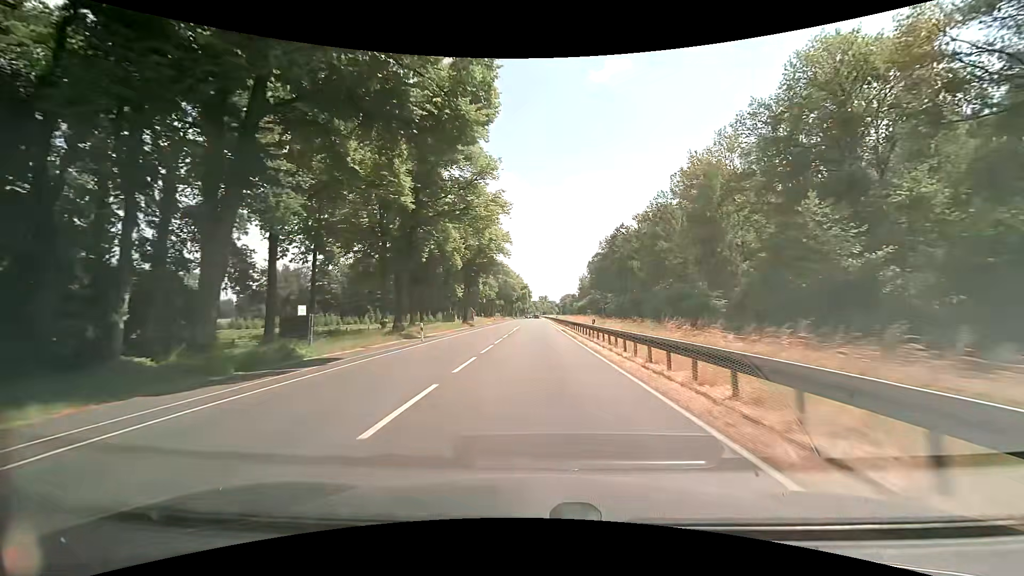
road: primary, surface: asphalt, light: Day
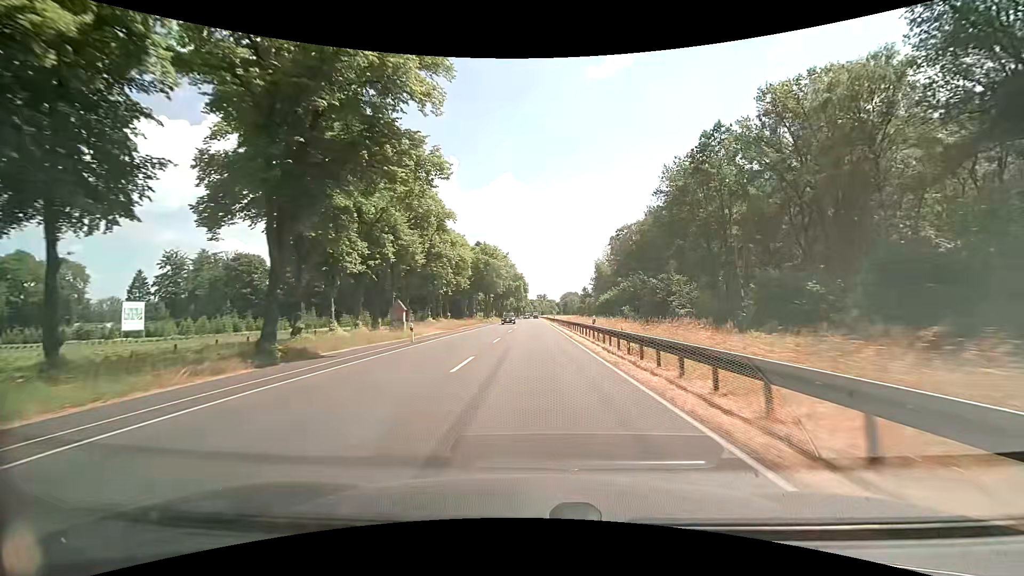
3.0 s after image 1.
(+0.1, +53.6) m; 0°
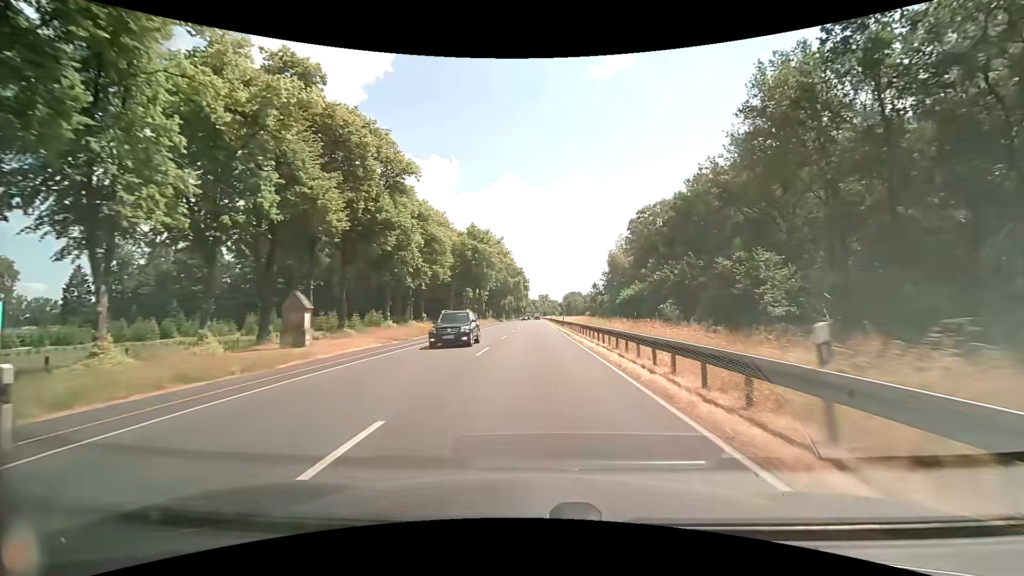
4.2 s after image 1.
(-0.1, +21.5) m; 0°
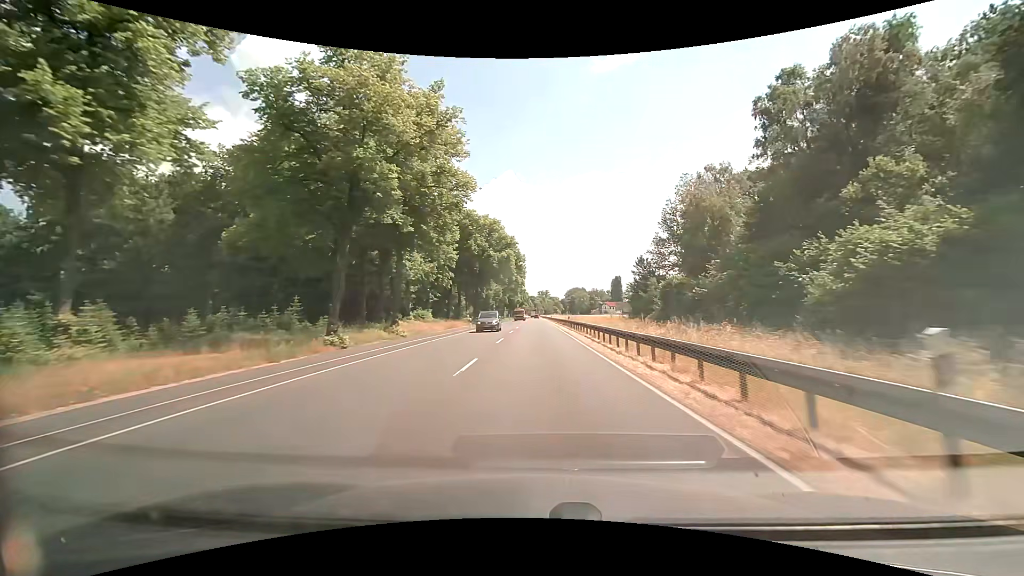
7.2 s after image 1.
(-0.1, +53.7) m; 0°
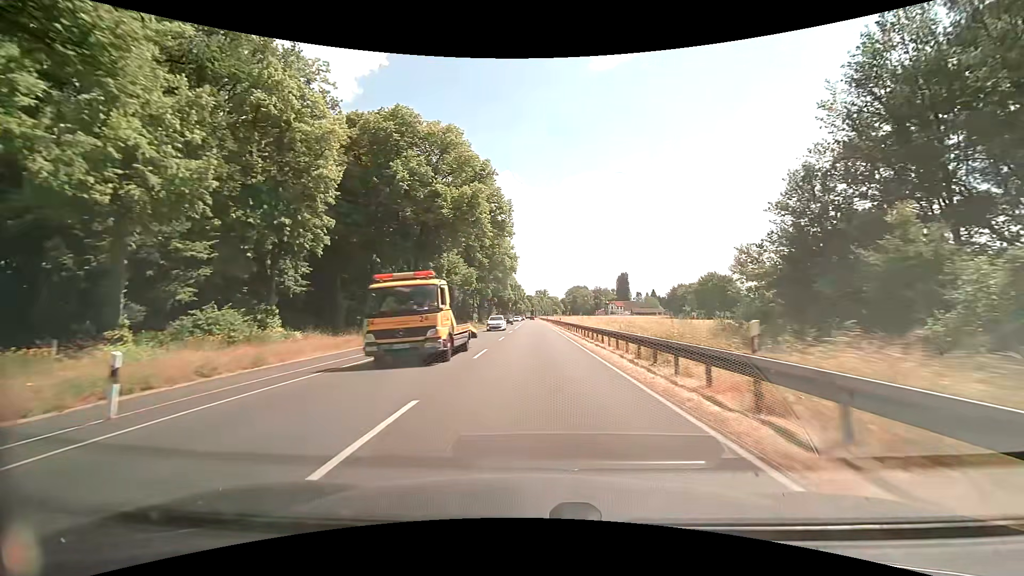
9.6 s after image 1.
(+0.2, +43.1) m; +1°
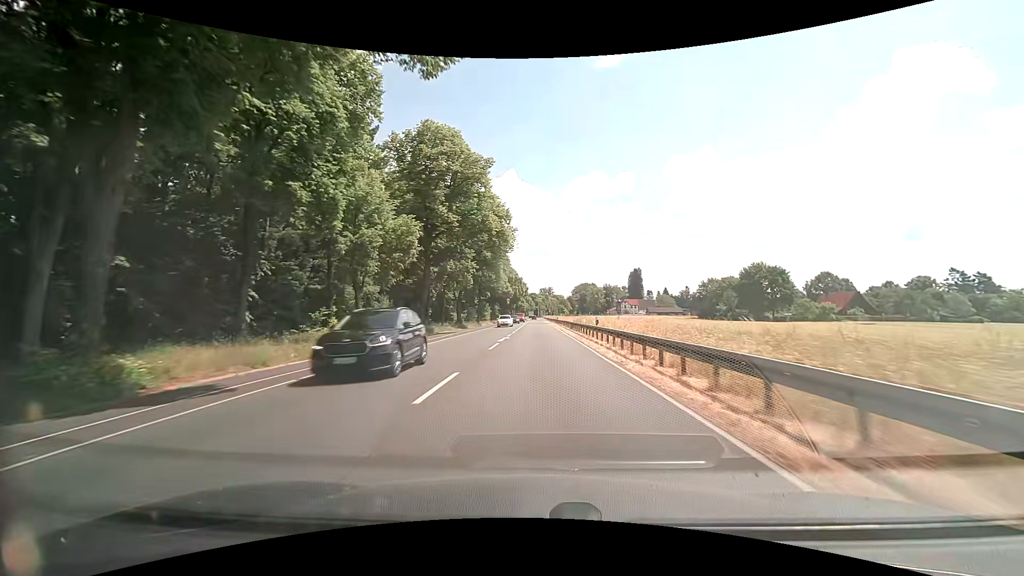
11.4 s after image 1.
(-0.2, +32.4) m; -1°
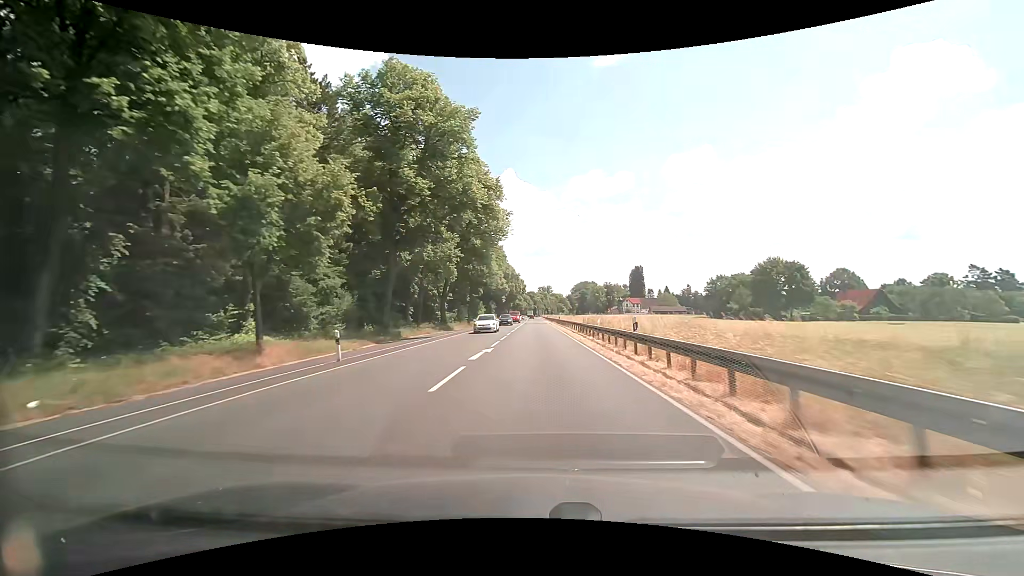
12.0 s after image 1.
(0.0, +10.8) m; 0°
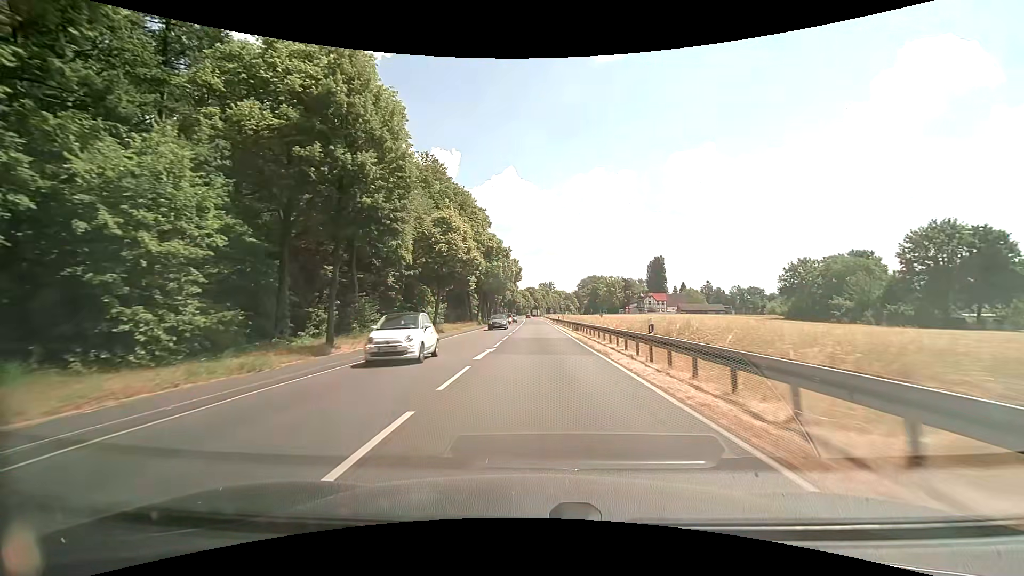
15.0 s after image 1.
(-0.2, +54.0) m; 0°
(0, +10) (0, +20) (0, +30) (0, +40) (0, +50) (0, +60) (0, +70) (0, +80) (0, +90) (0, +100) m
